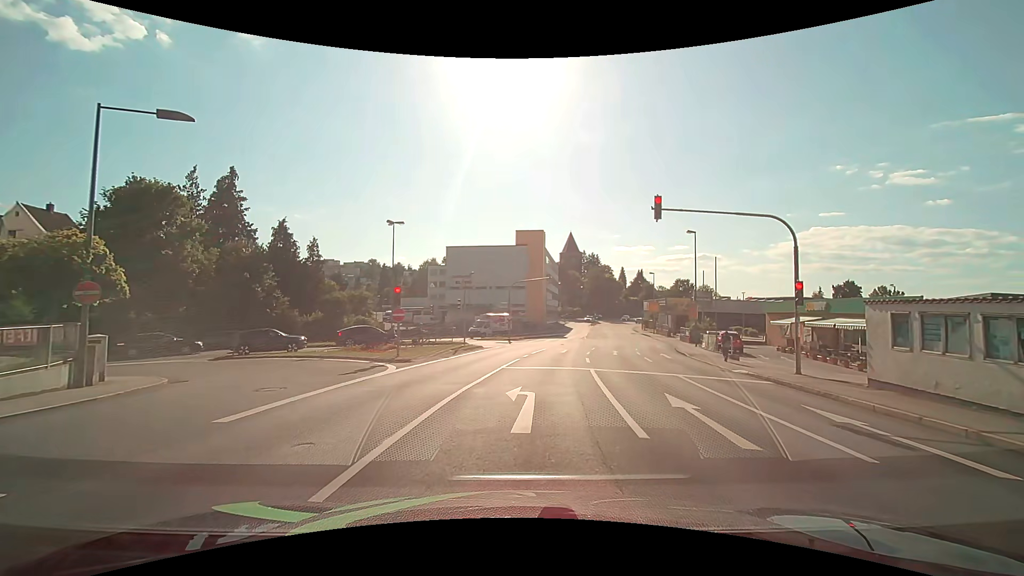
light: Day
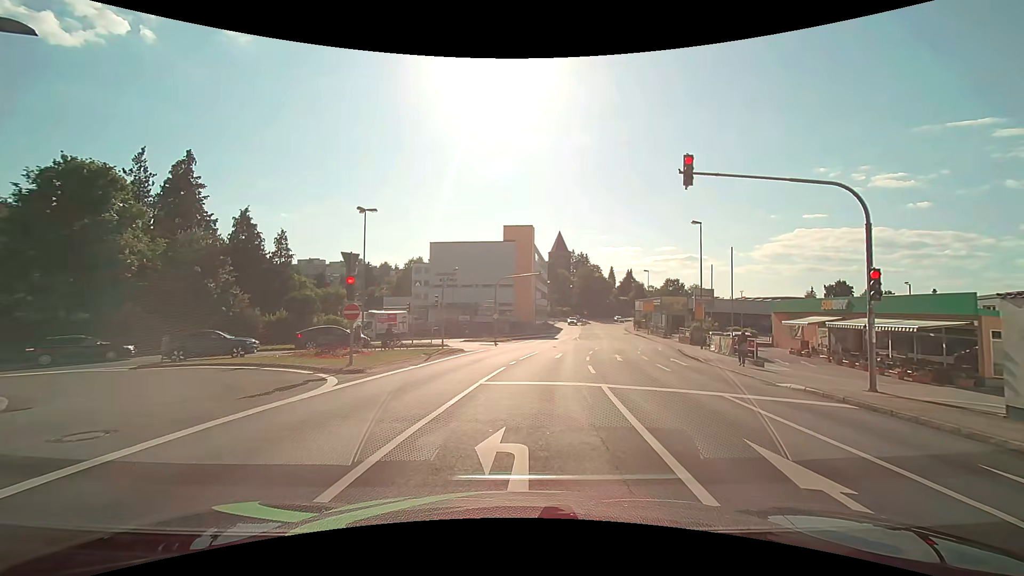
(0.0, +4.5) m; +2°
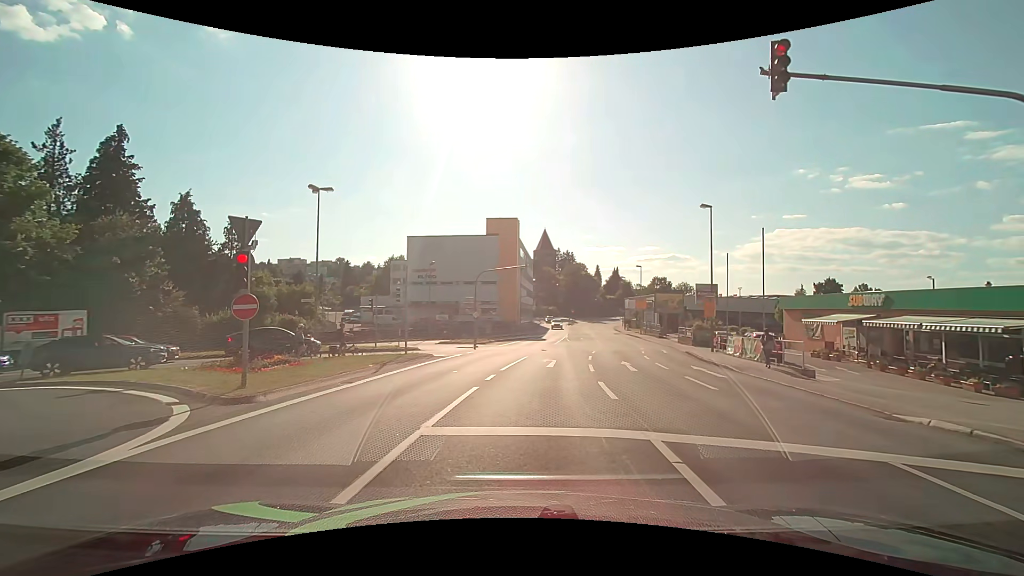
(0.0, +5.6) m; +1°
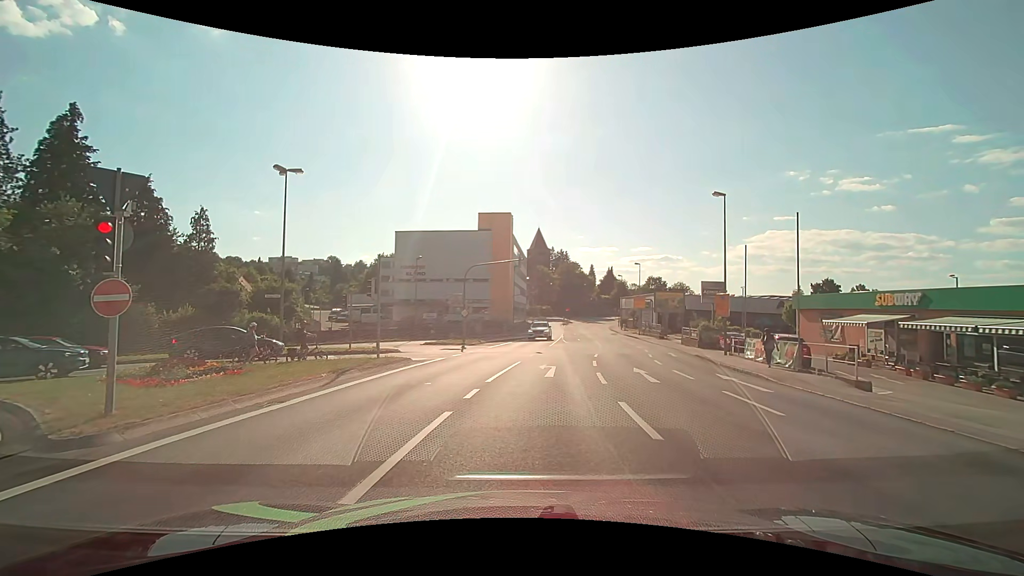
(+0.1, +3.3) m; +2°
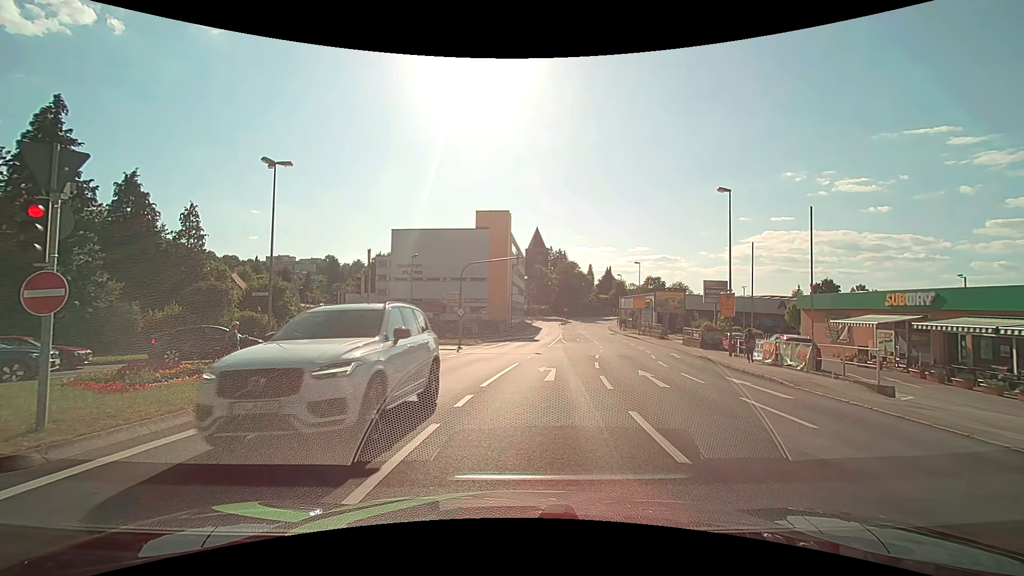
(0.0, +1.1) m; 0°
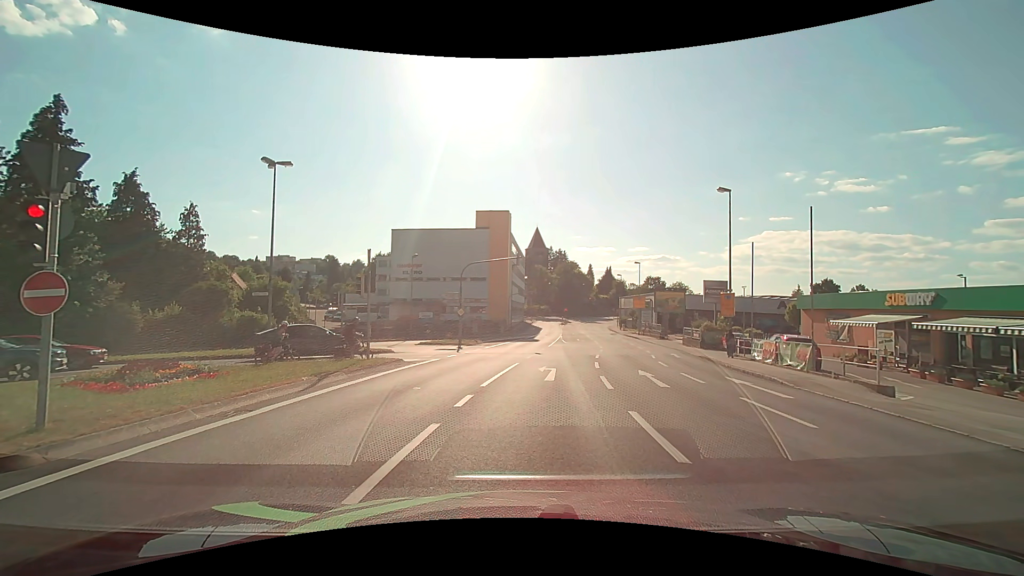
(0.0, 0.0) m; 0°
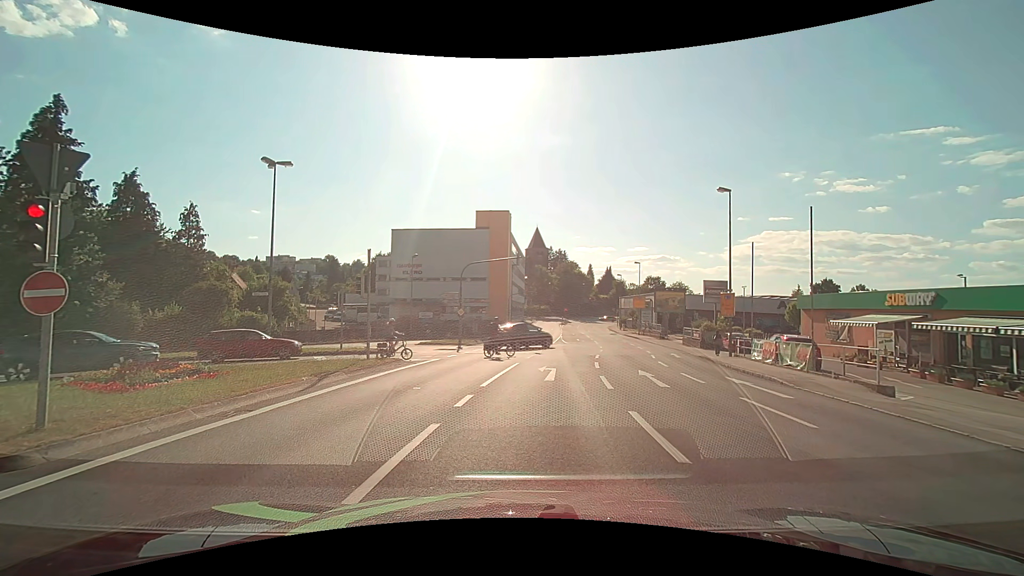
(0.0, 0.0) m; 0°
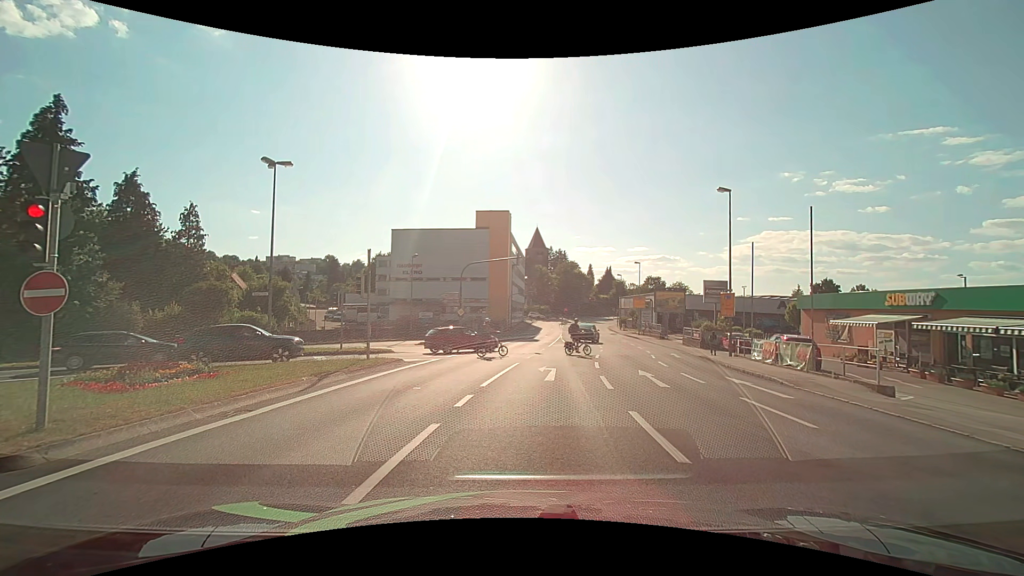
(0.0, 0.0) m; 0°
